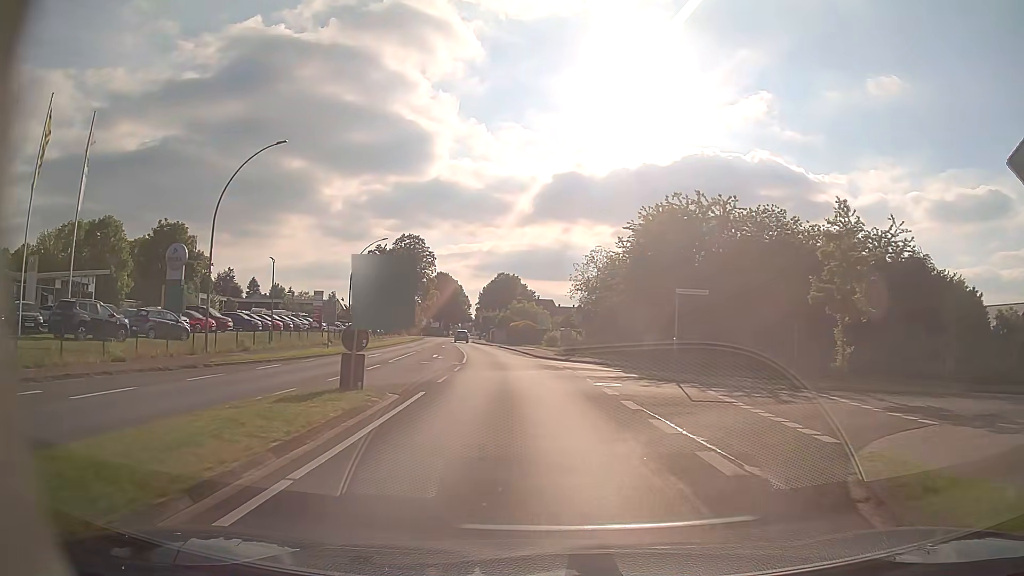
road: primary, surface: asphalt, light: Day
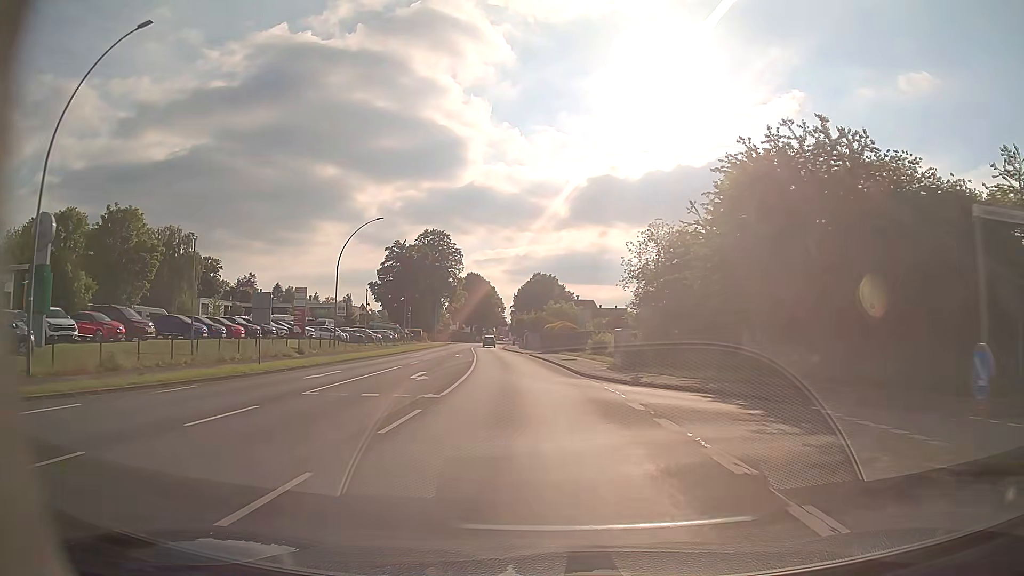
(-0.4, +15.1) m; -4°
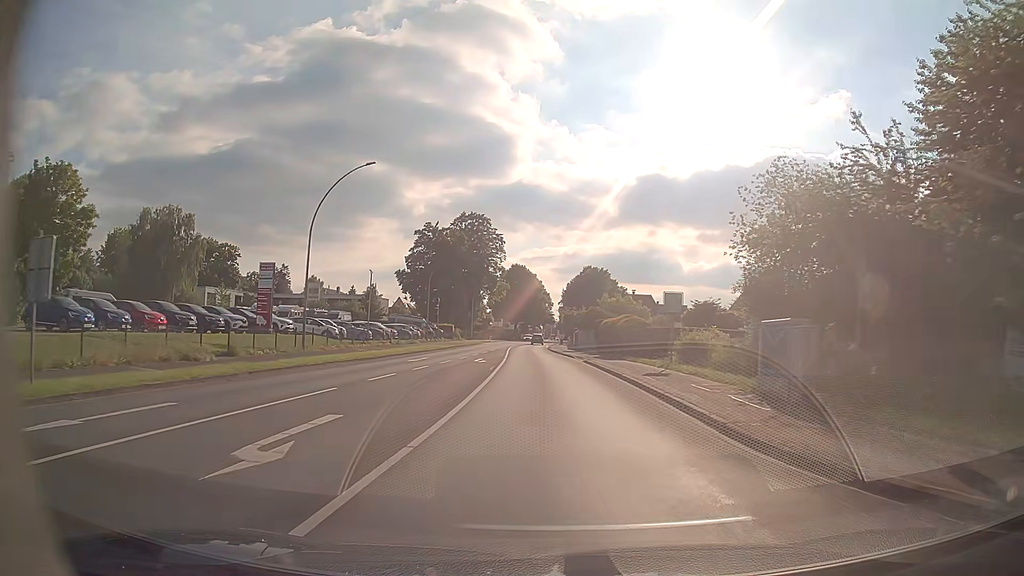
(-0.6, +16.1) m; -4°
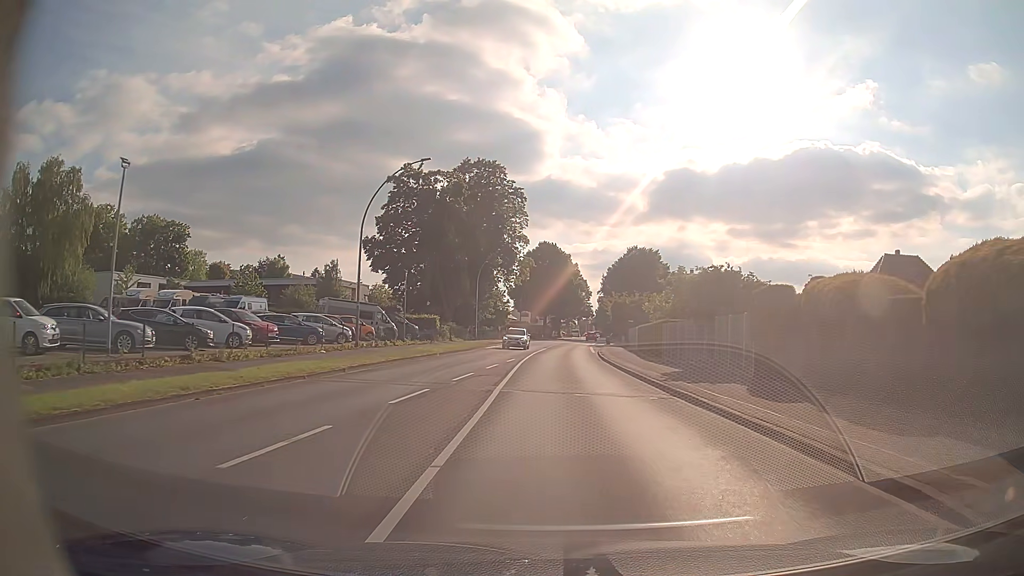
(-1.2, +36.3) m; -3°
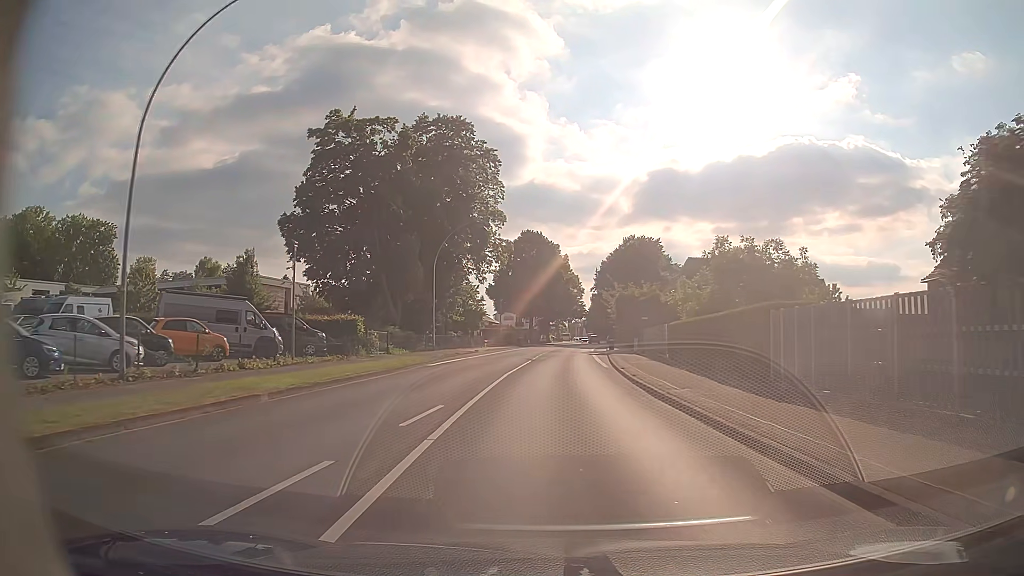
(+0.2, +20.4) m; +1°
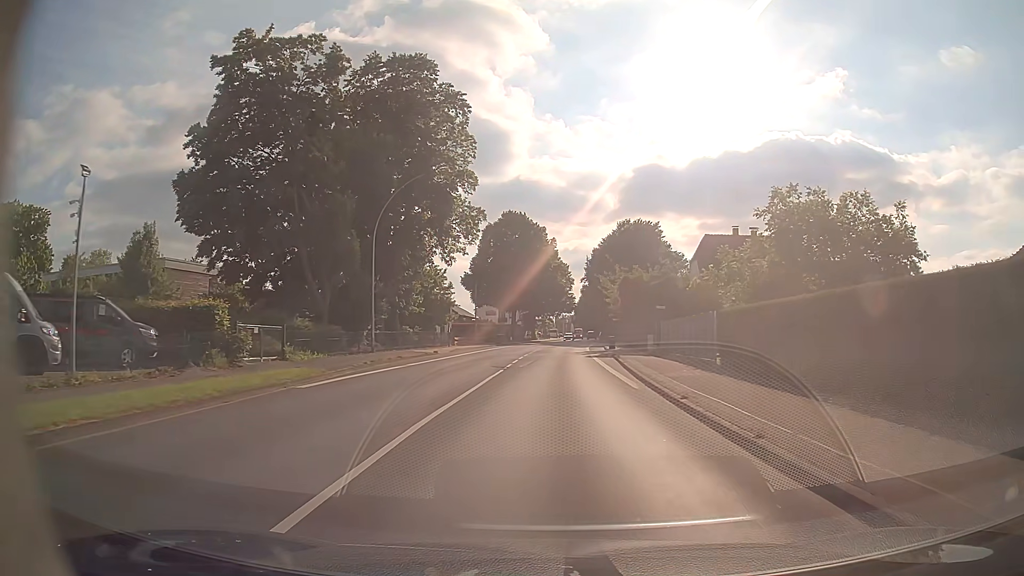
(+0.1, +14.9) m; +1°
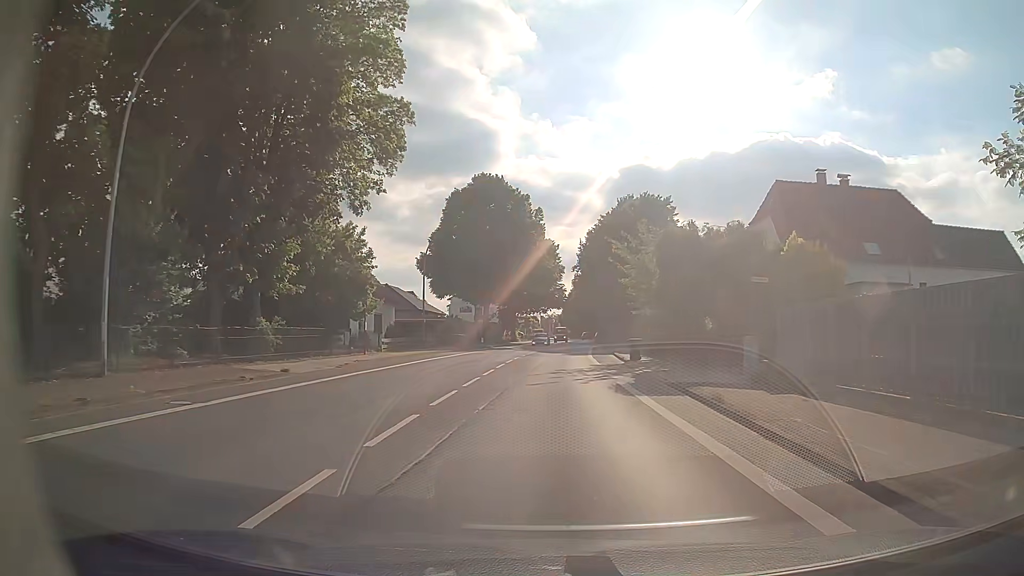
(+0.3, +23.5) m; +1°
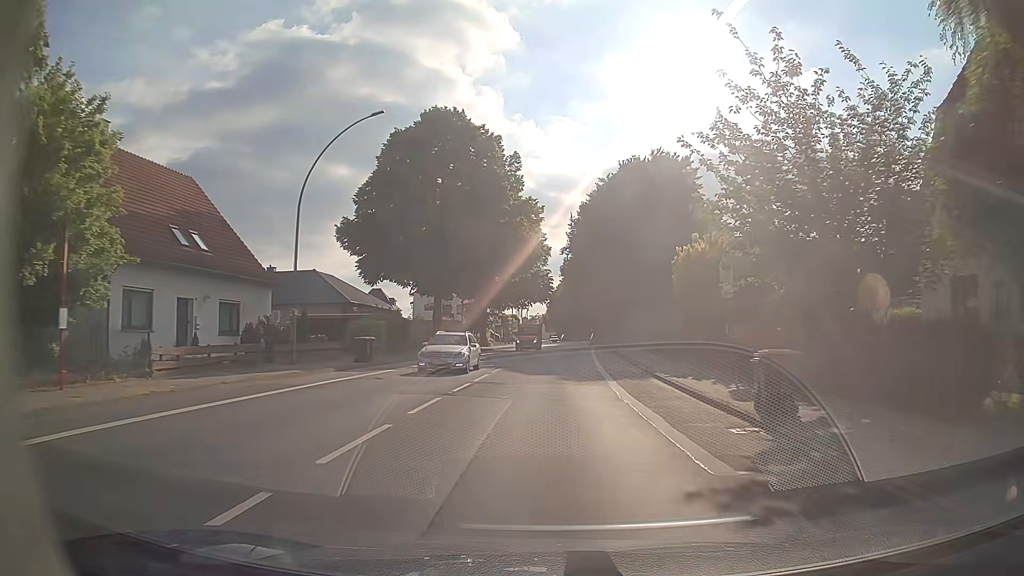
(+0.3, +23.5) m; +1°
(0, +10) (0, +20) (+1, +30) (+1, +40) (+1, +50) (+2, +60) (+2, +70) (+3, +80) (+4, +90) (+4, +100) m
